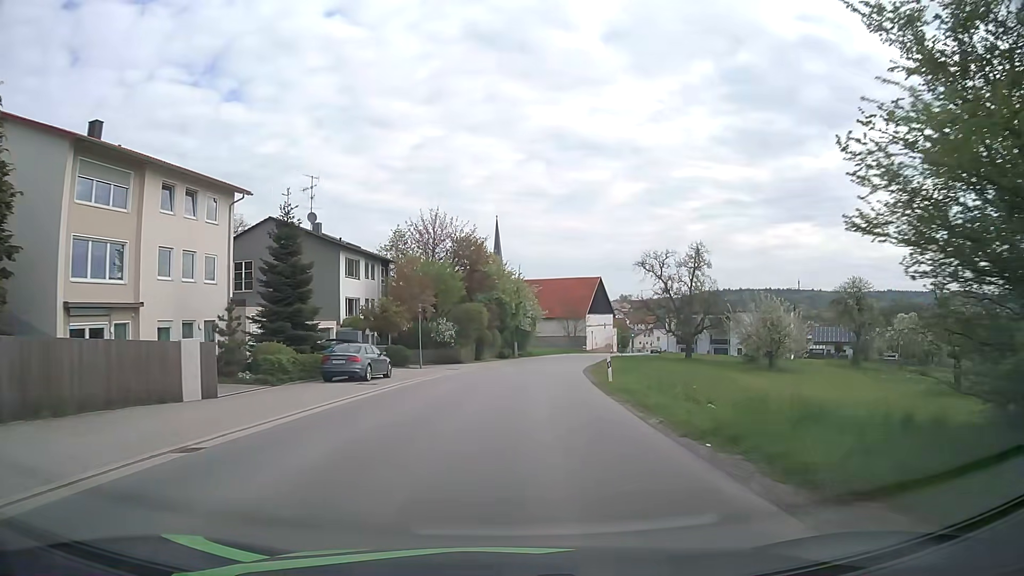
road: tertiary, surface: asphalt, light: Day
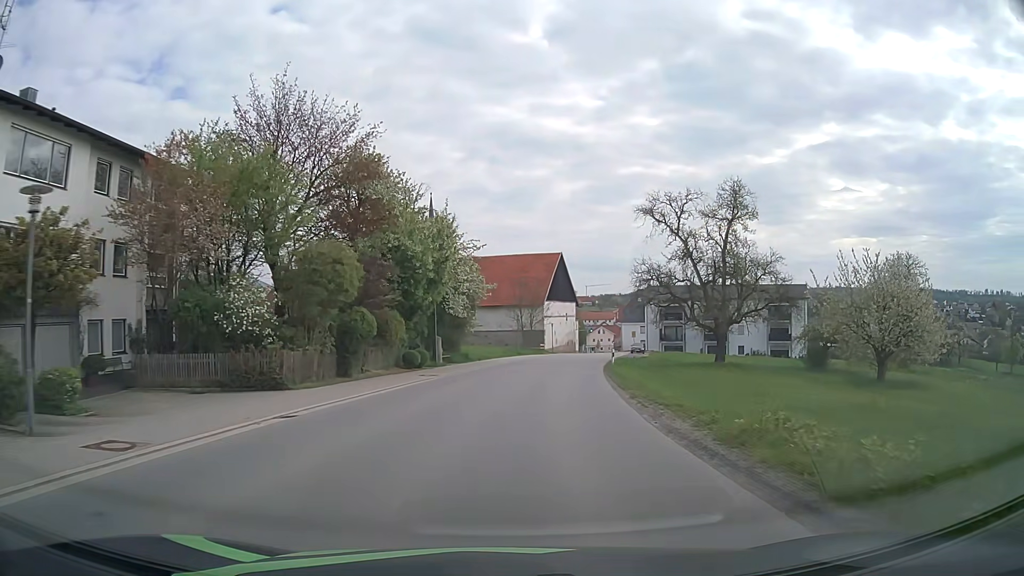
(+1.2, +30.8) m; +5°
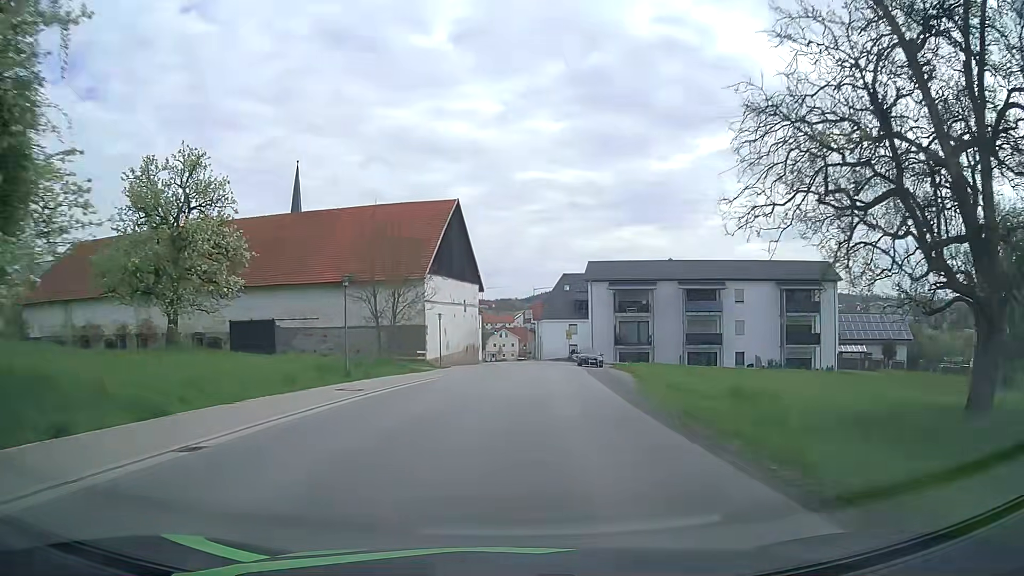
(+2.8, +38.1) m; +9°
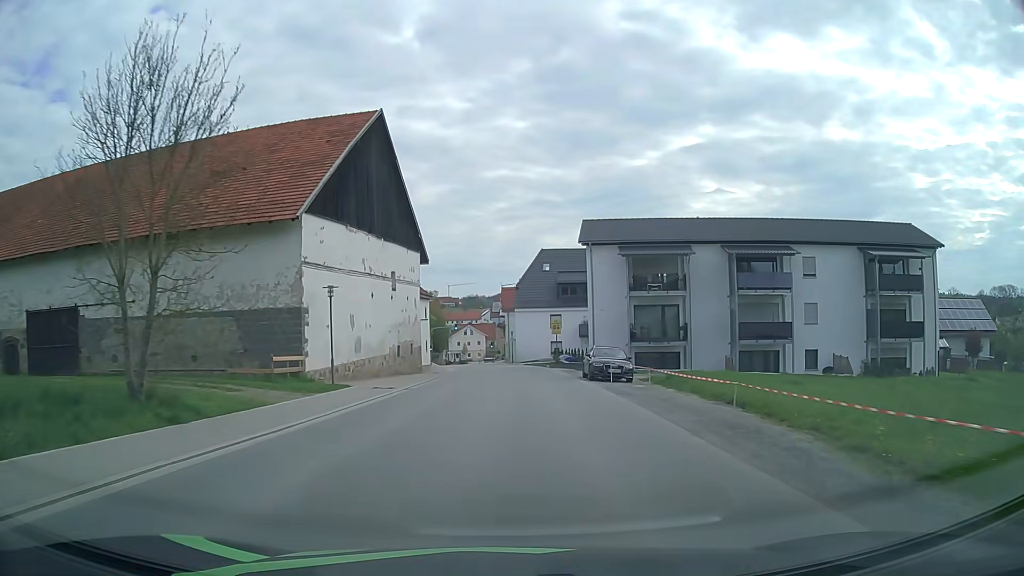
(+0.6, +22.8) m; +3°
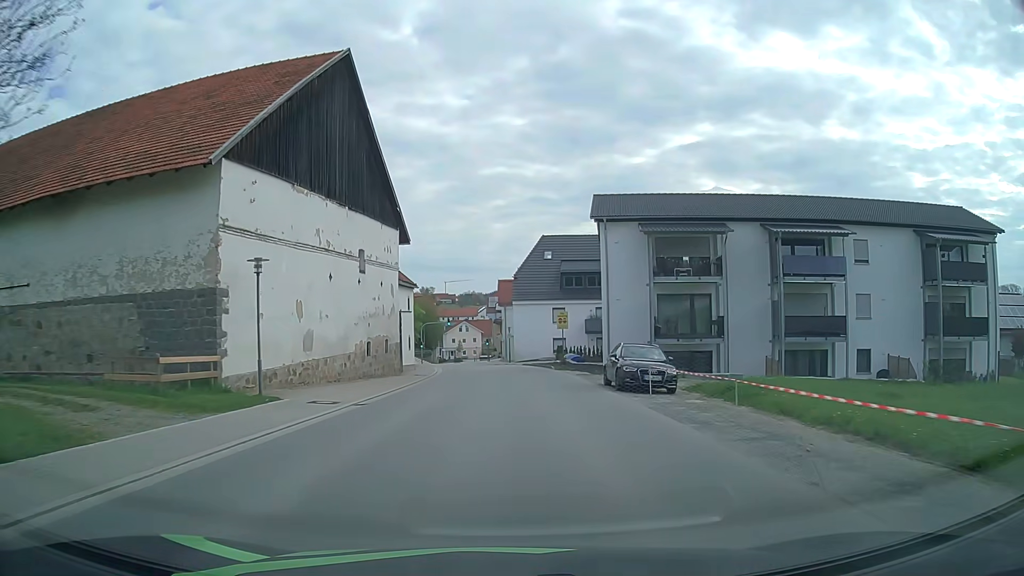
(0.0, +7.6) m; 0°
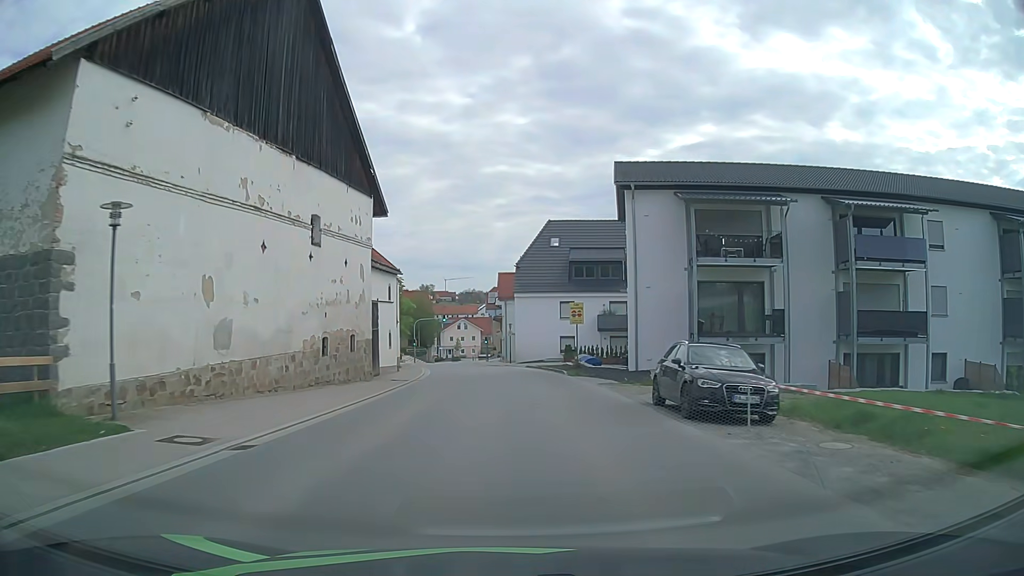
(0.0, +7.7) m; 0°
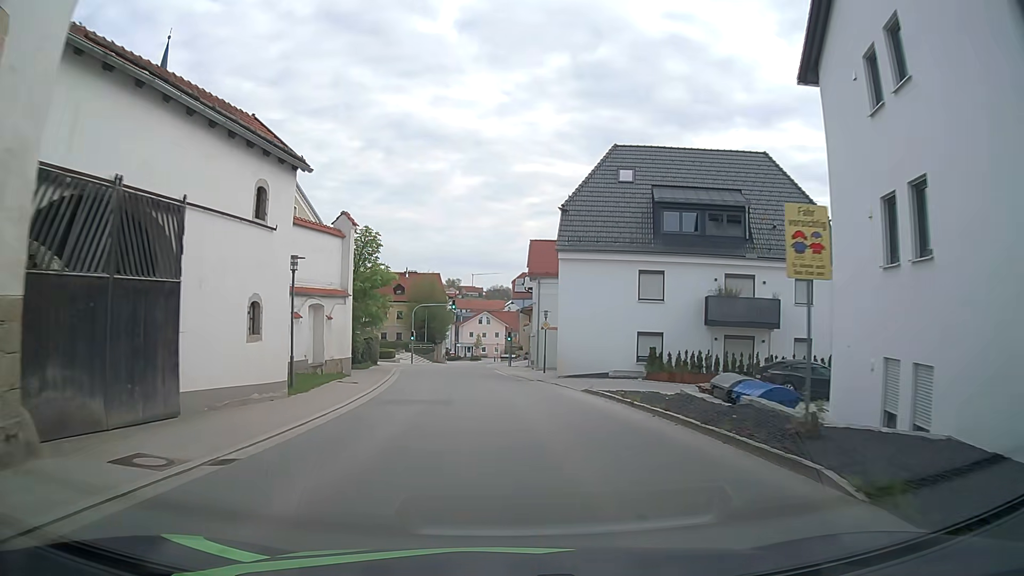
(-0.2, +23.0) m; -1°
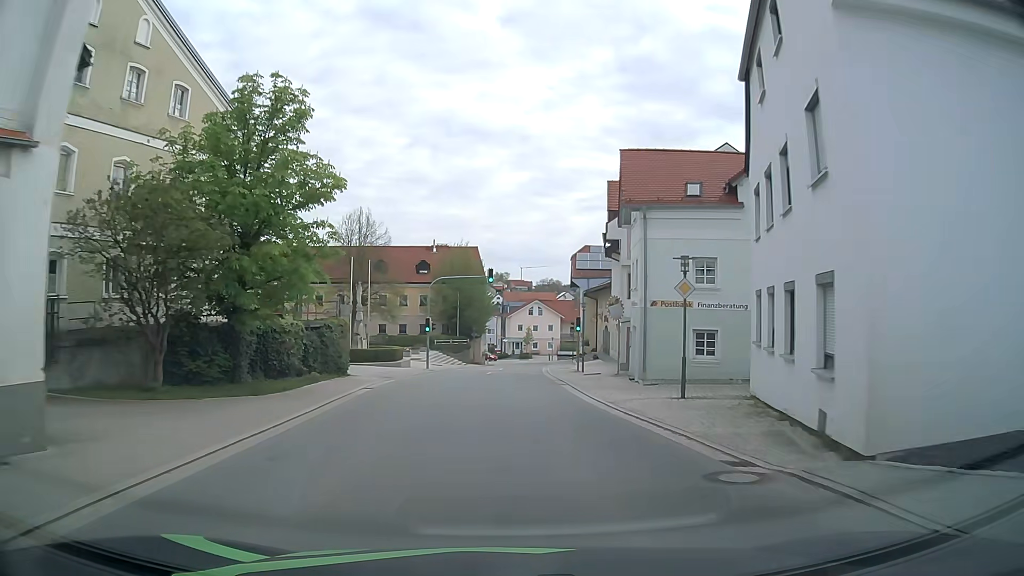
(-1.3, +23.0) m; -5°
(0, +10) (0, +20) (0, +30) (0, +40) (+1, +50) (+2, +60) (+3, +70) (+3, +80) (+2, +90) (0, +100) m
